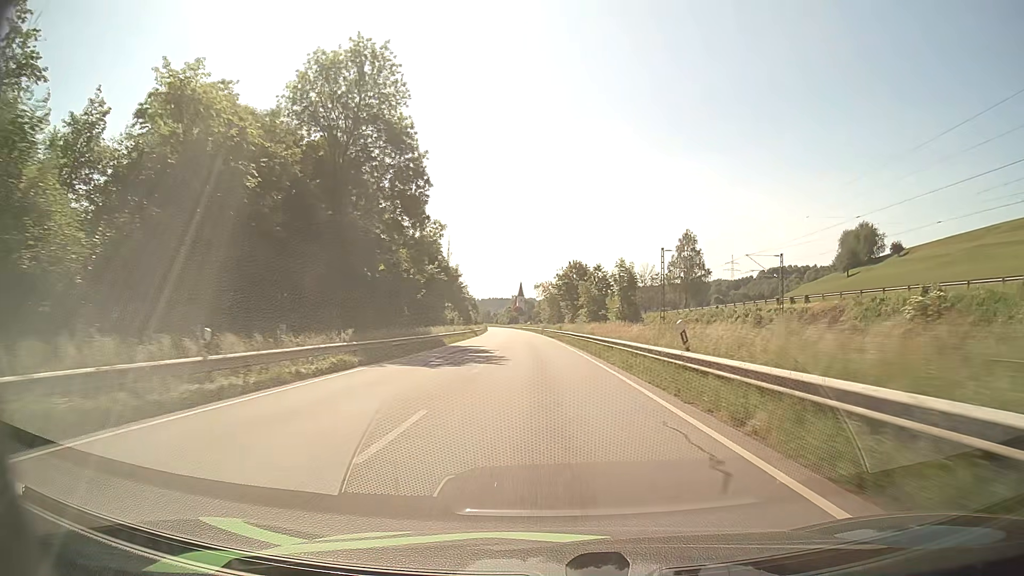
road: primary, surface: asphalt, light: Day
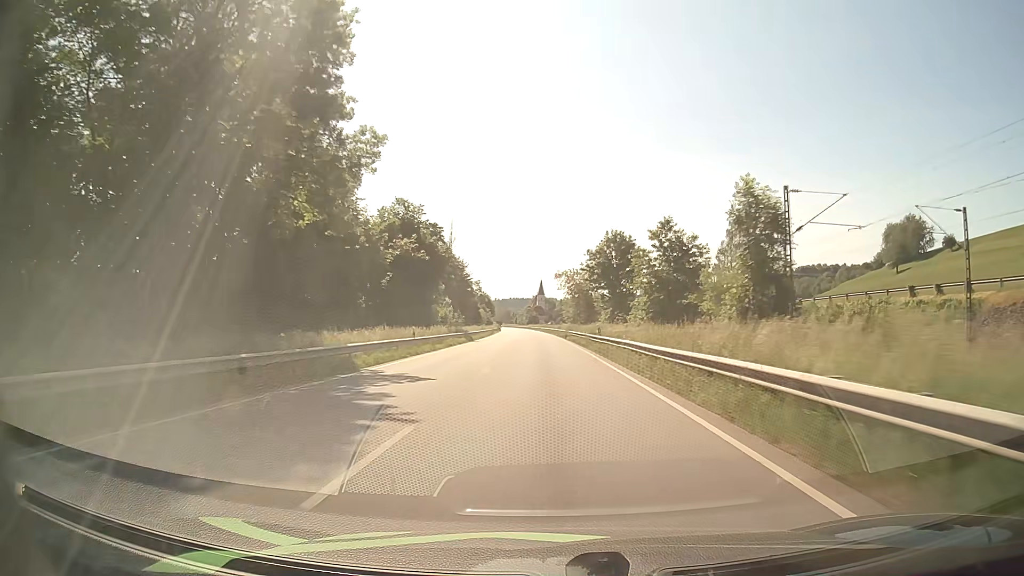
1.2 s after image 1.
(-0.6, +26.3) m; -2°
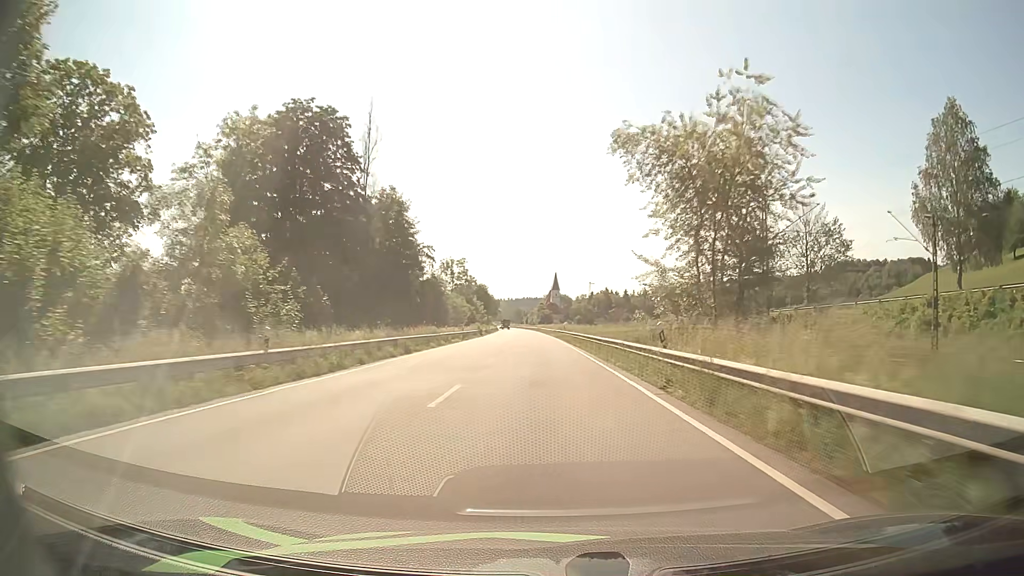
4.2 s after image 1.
(-1.0, +67.4) m; -1°
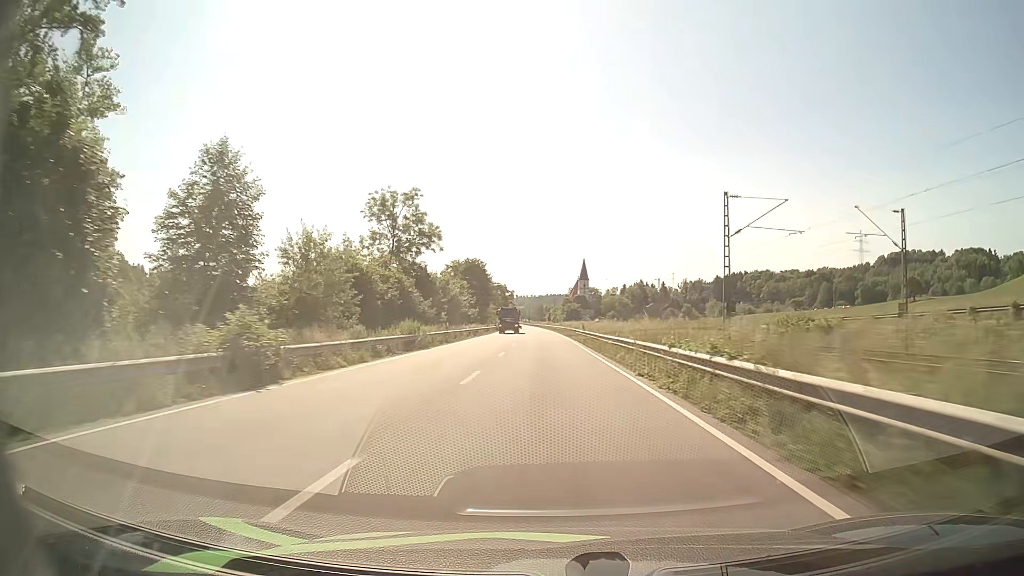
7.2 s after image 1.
(-1.4, +69.1) m; -2°
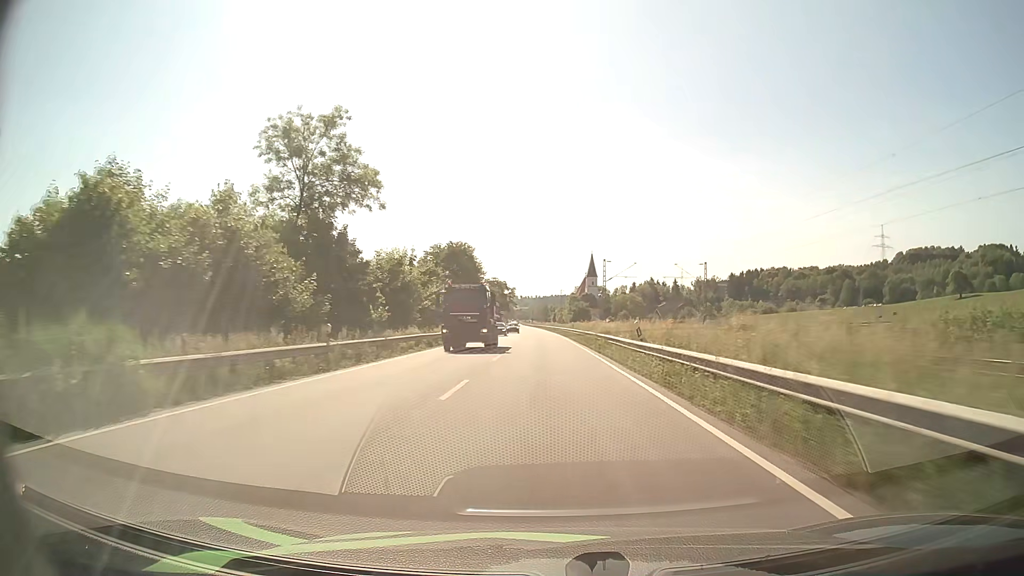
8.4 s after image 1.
(-0.2, +26.9) m; -1°
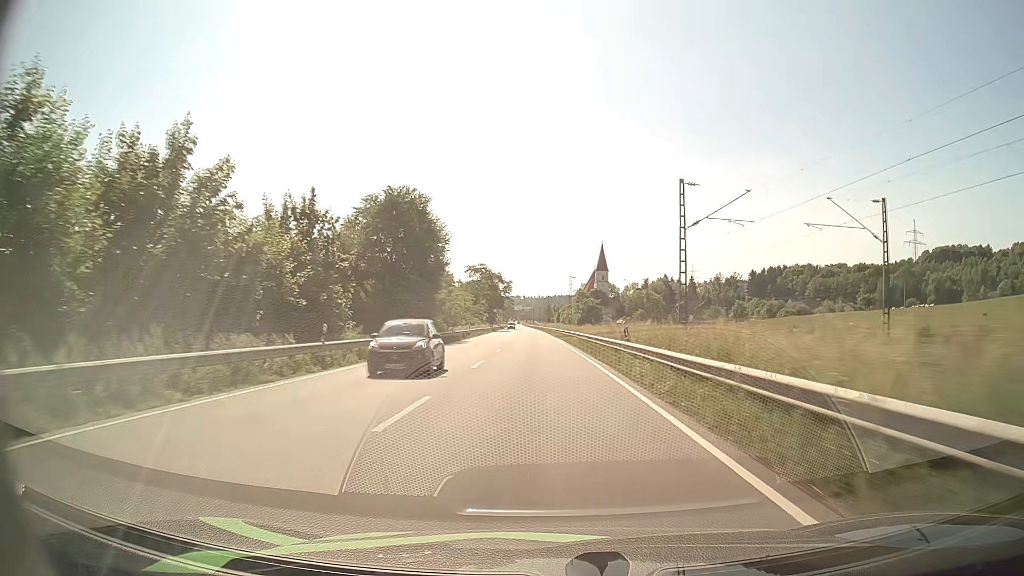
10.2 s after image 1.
(0.0, +39.7) m; 0°
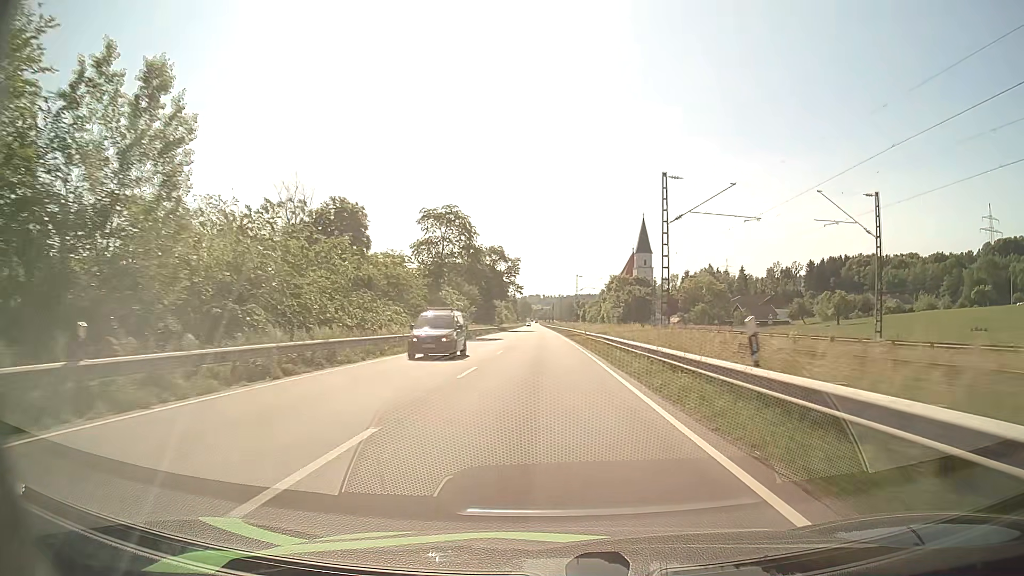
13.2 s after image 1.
(-1.0, +64.5) m; -2°
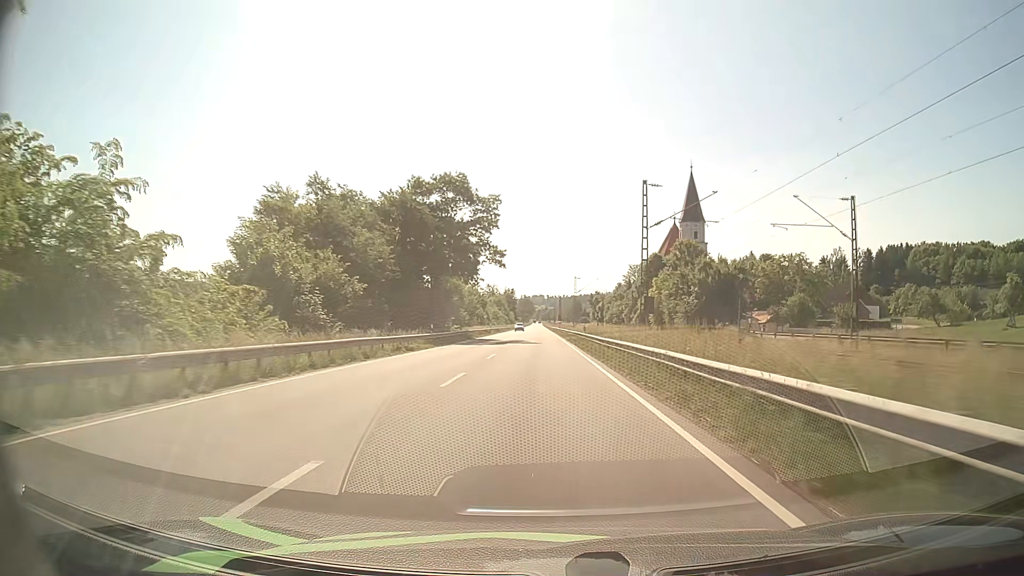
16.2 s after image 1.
(-0.2, +62.6) m; 0°
(0, +10) (0, +20) (0, +30) (0, +40) (0, +50) (-1, +60) (-1, +70) (-1, +80) (-1, +90) (-1, +100) m
